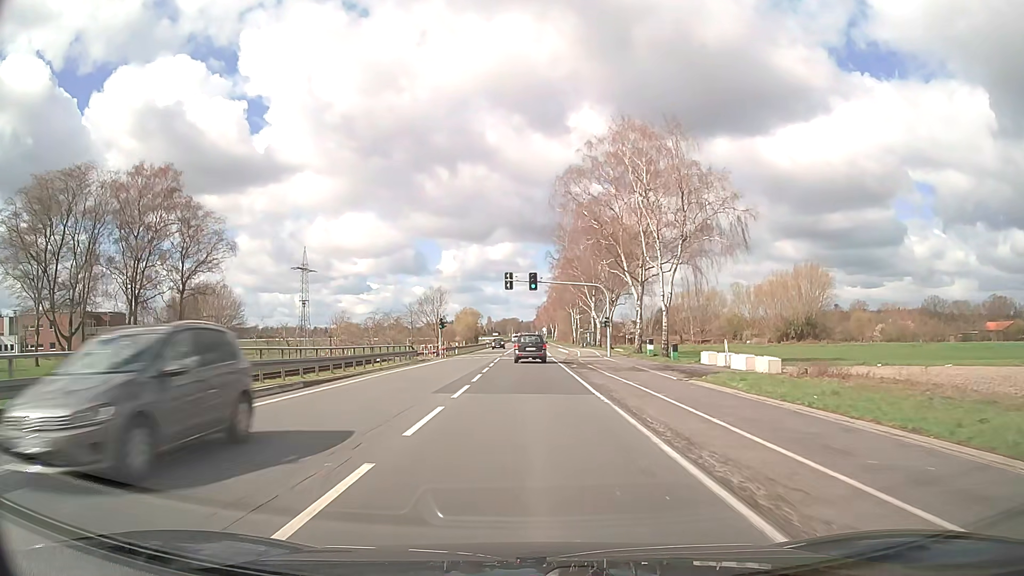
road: primary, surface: asphalt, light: Day
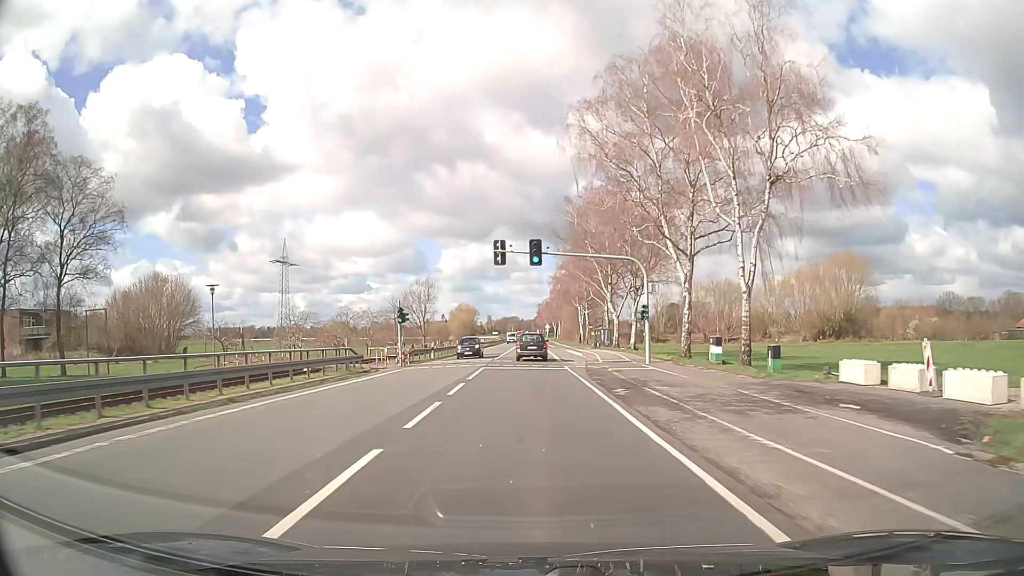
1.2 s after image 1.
(0.0, +17.4) m; 0°
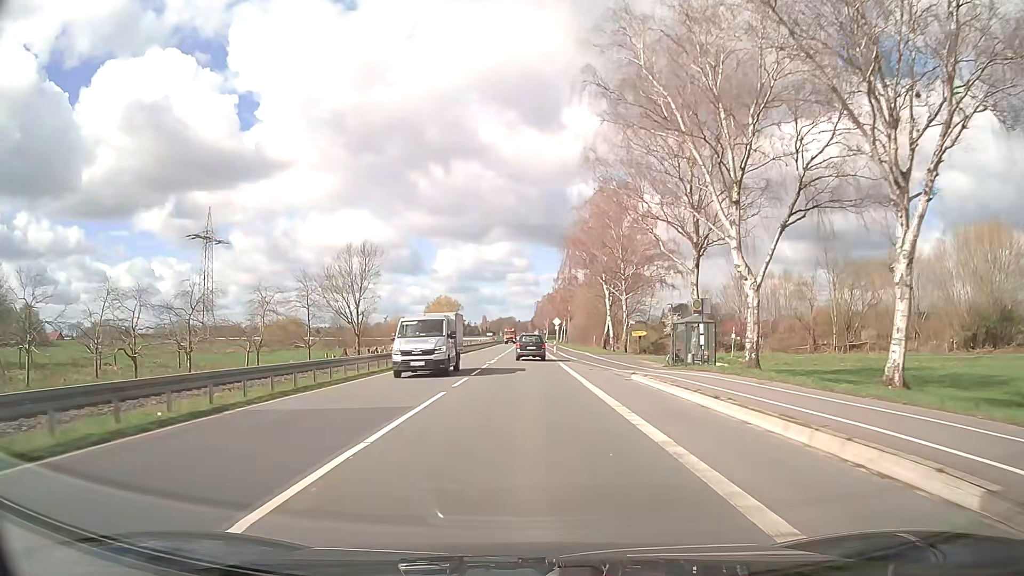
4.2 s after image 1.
(0.0, +45.6) m; 0°
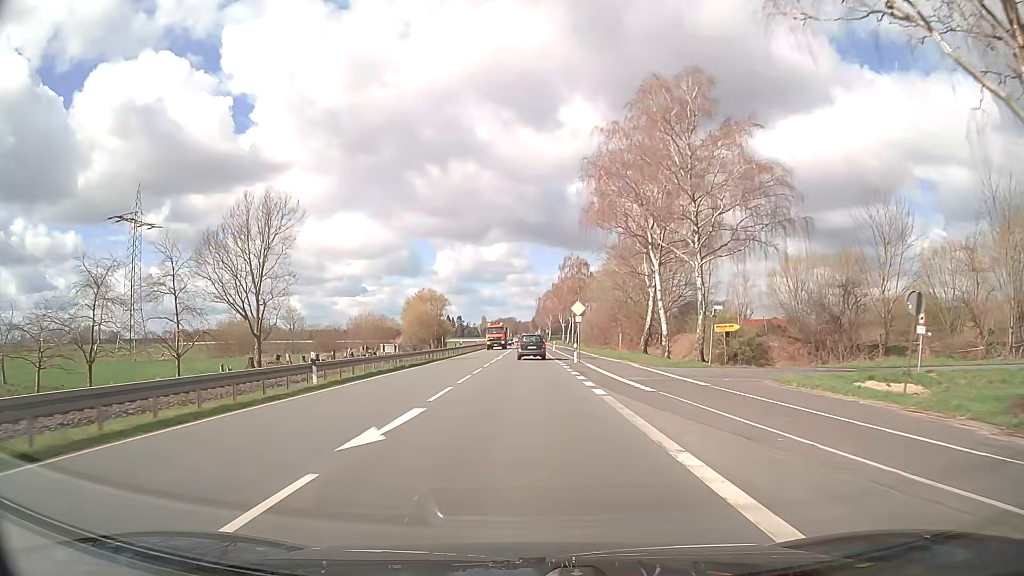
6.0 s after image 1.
(+0.1, +28.9) m; 0°
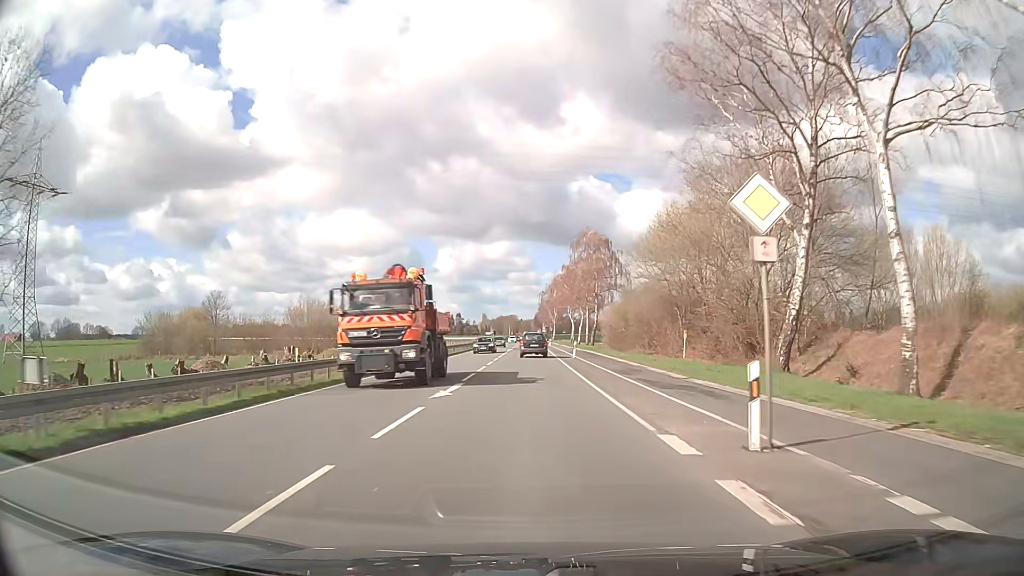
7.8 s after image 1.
(-0.2, +30.2) m; 0°
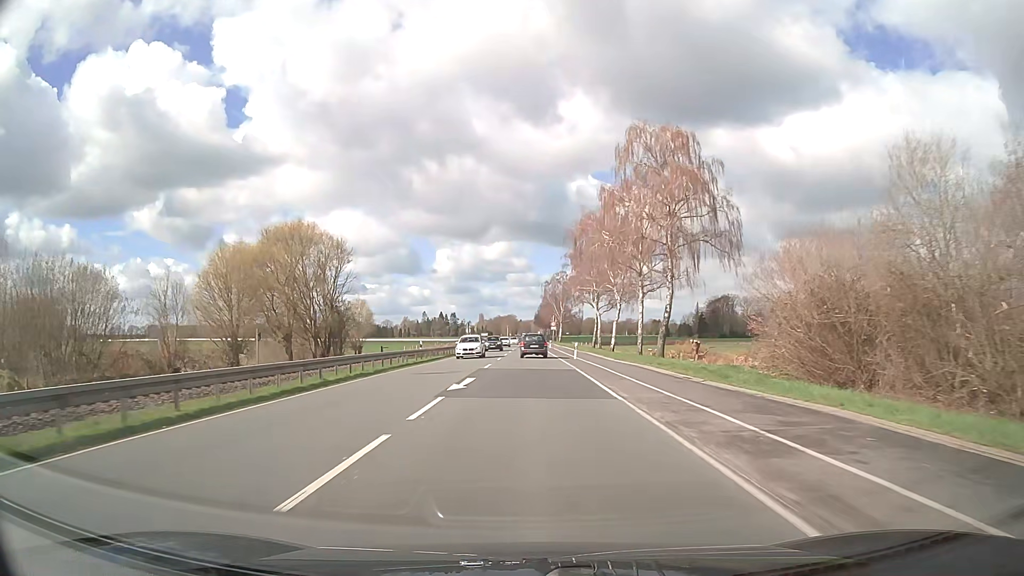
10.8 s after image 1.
(-0.1, +52.1) m; 0°
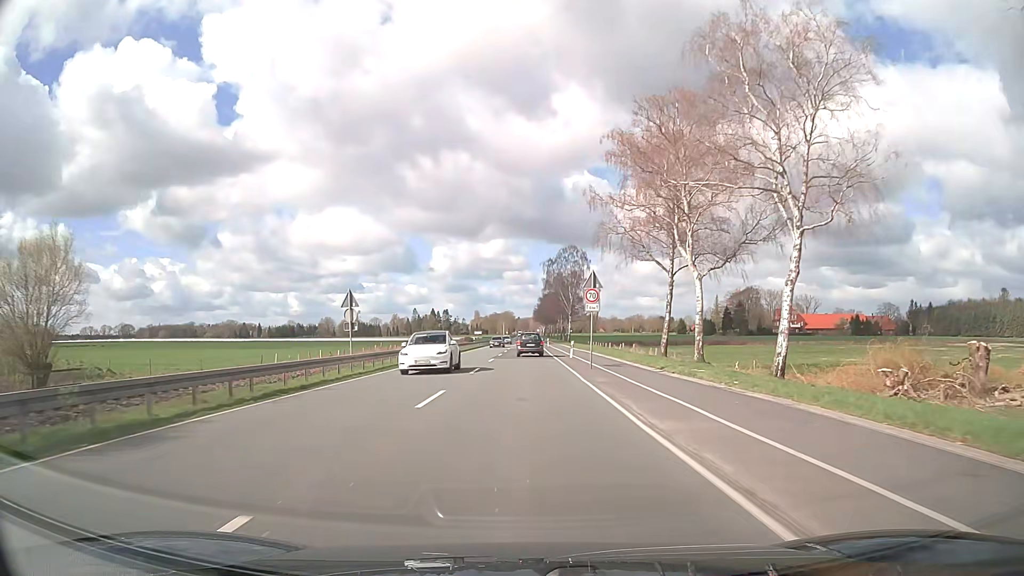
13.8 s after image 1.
(+0.2, +53.1) m; 0°
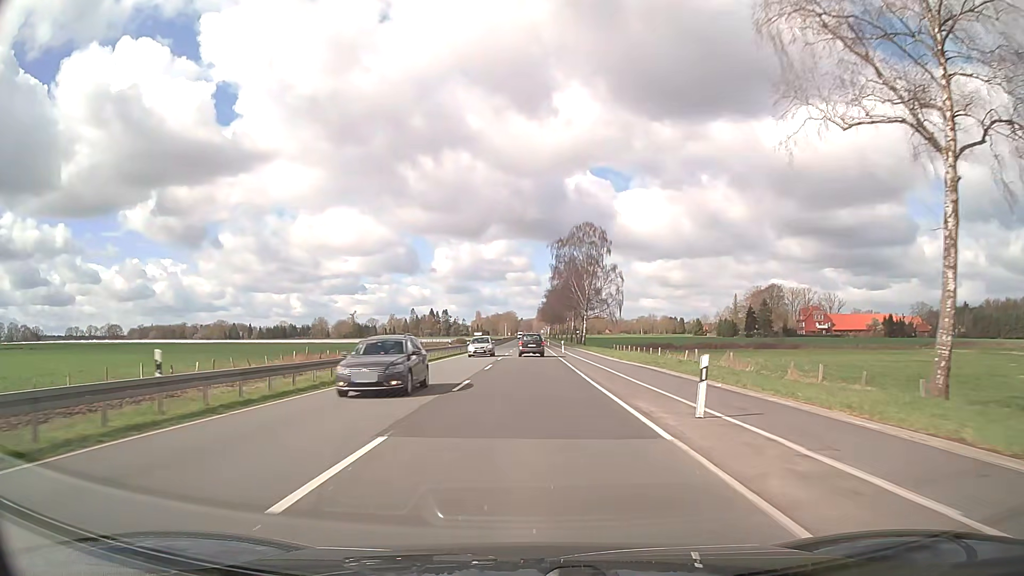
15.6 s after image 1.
(0.0, +32.1) m; 0°
(0, +10) (0, +20) (0, +30) (0, +40) (0, +50) (0, +60) (0, +70) (0, +80) (0, +90) (0, +100) m
